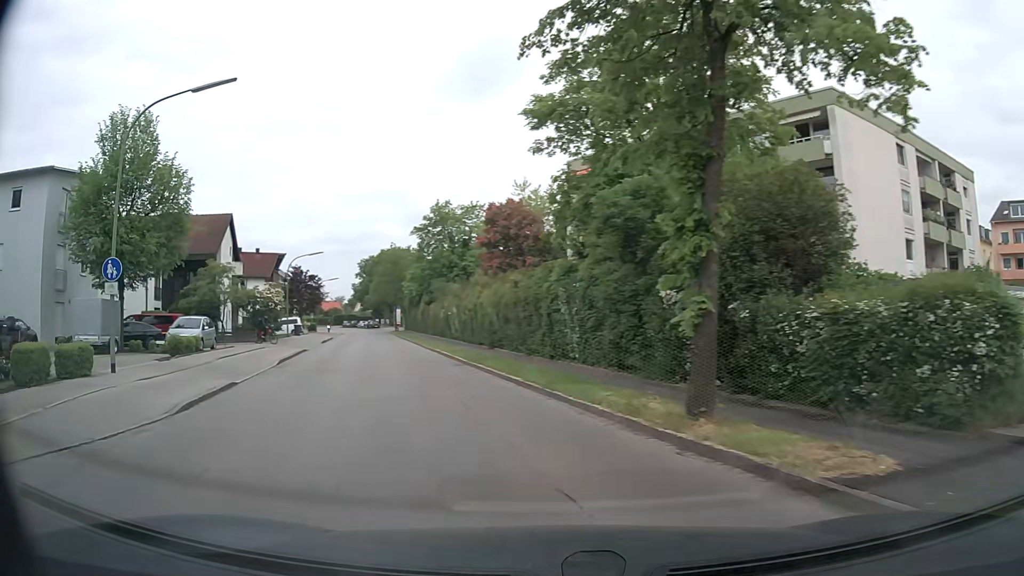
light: Day
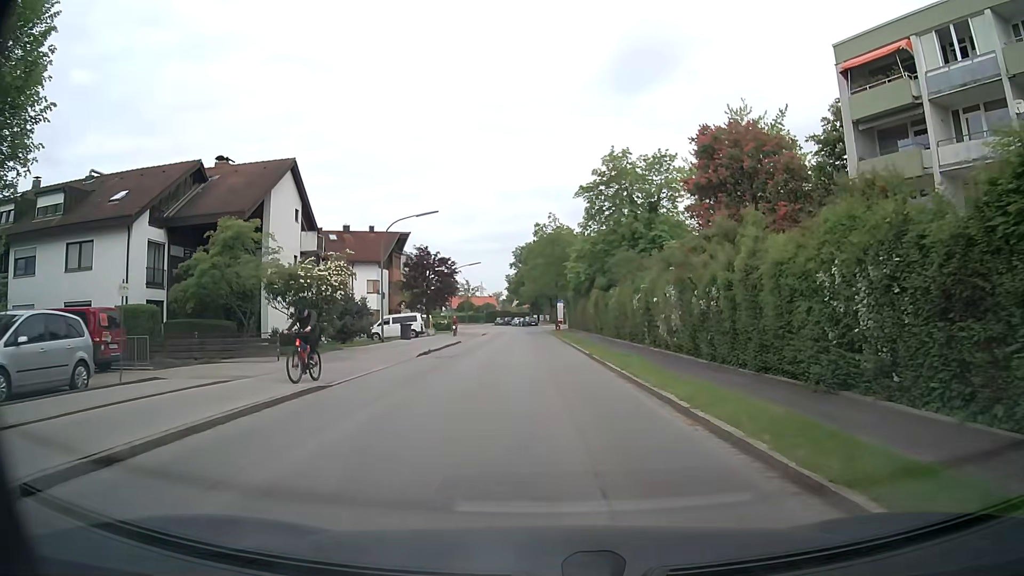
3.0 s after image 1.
(-4.5, +21.1) m; -14°
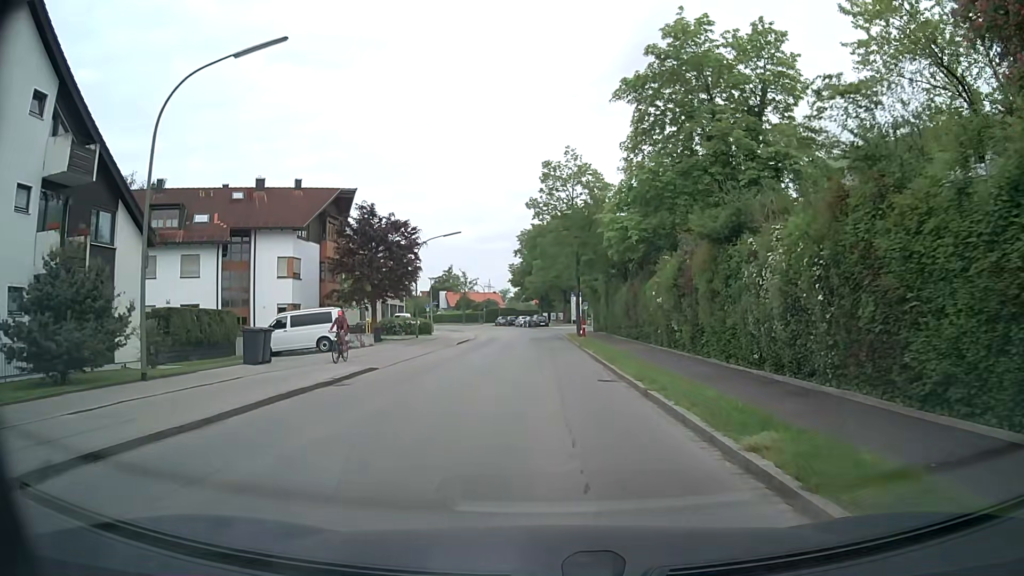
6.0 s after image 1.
(-0.4, +24.7) m; -2°
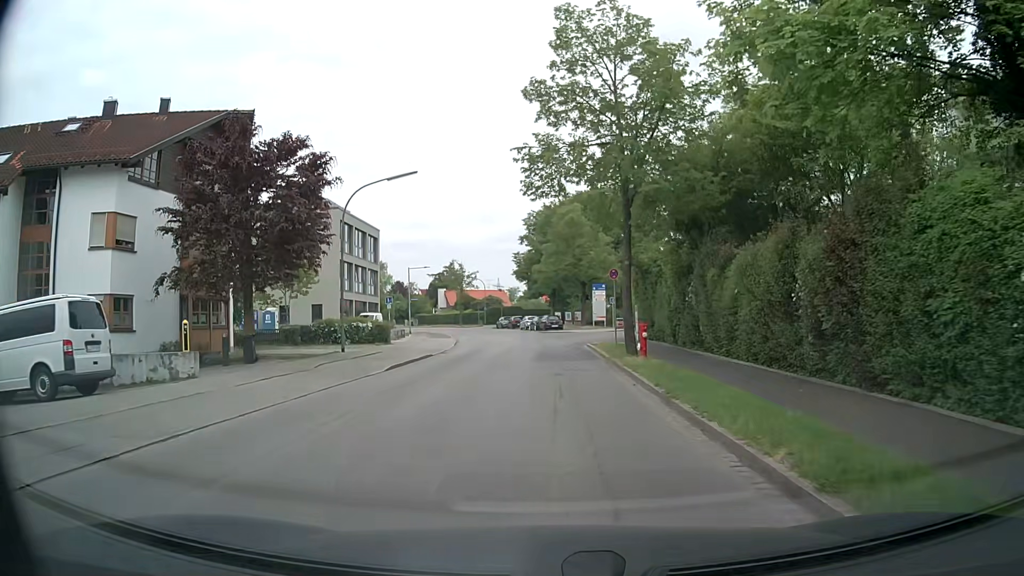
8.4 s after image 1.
(-0.1, +19.7) m; -1°
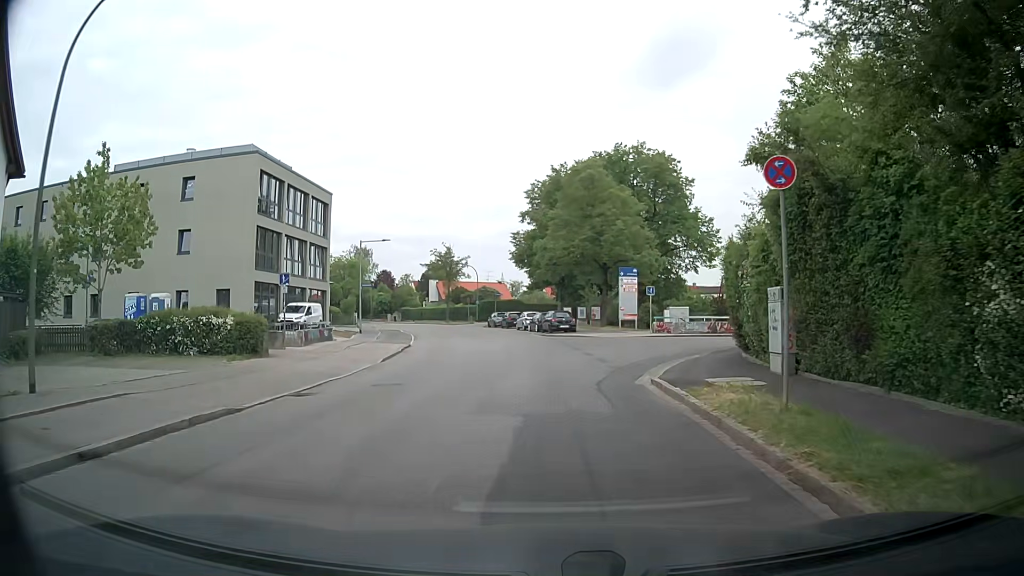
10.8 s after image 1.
(-0.1, +18.7) m; -1°
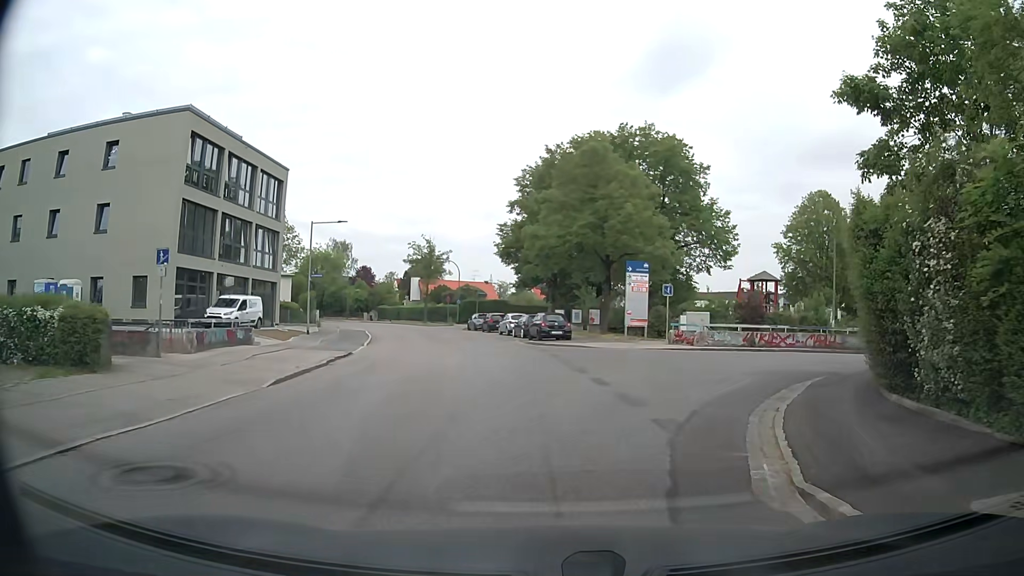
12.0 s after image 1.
(0.0, +8.5) m; +2°
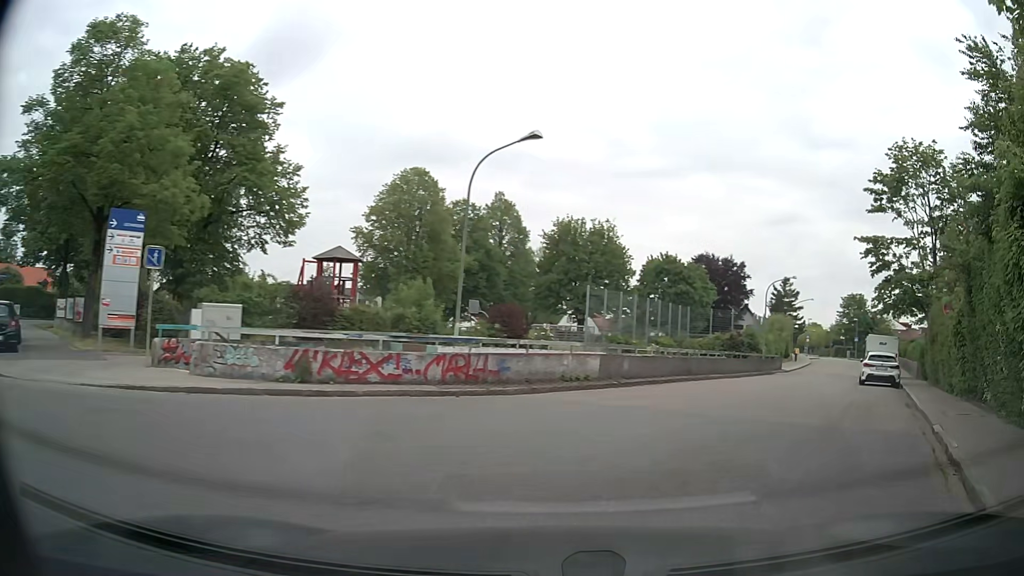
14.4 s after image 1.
(+3.7, +15.3) m; +35°
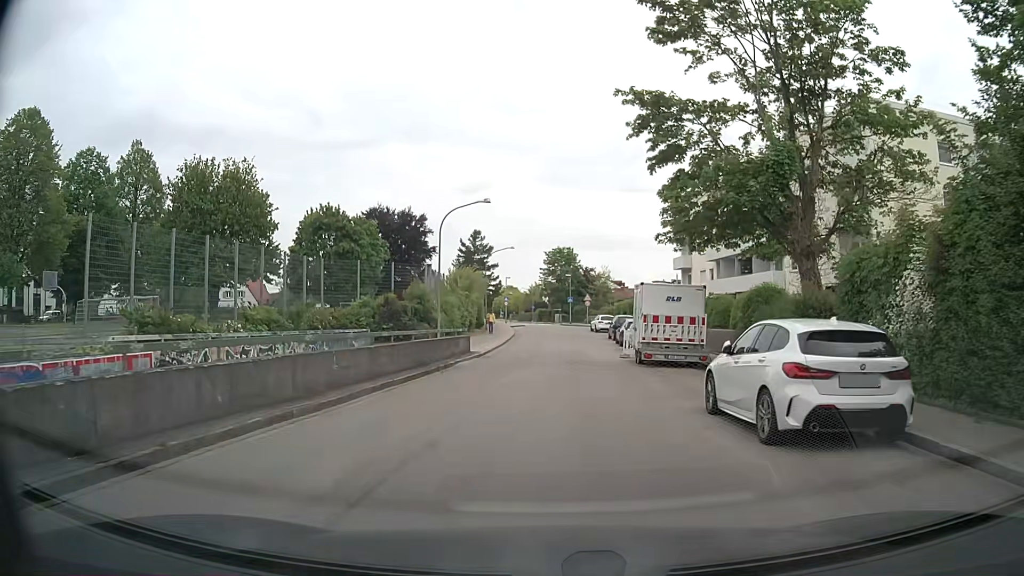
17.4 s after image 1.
(+7.0, +20.4) m; +26°
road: tertiary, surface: asphalt
(0, +10) (+1, +20) (+1, +30) (+1, +40) (+2, +50) (+2, +60) (+1, +70) (0, +80) (-1, +90) (-2, +100) m
